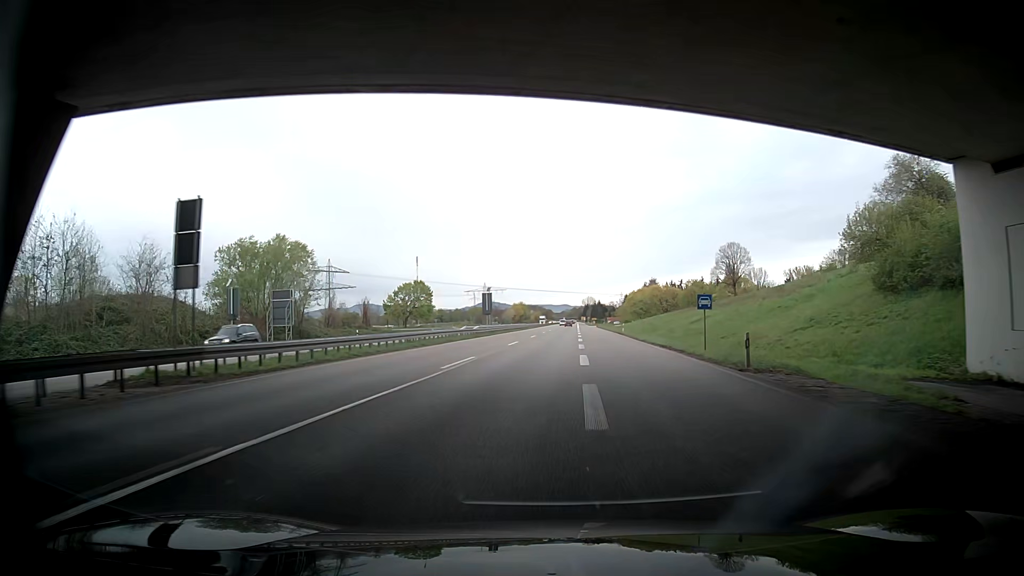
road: trunk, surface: asphalt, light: Day
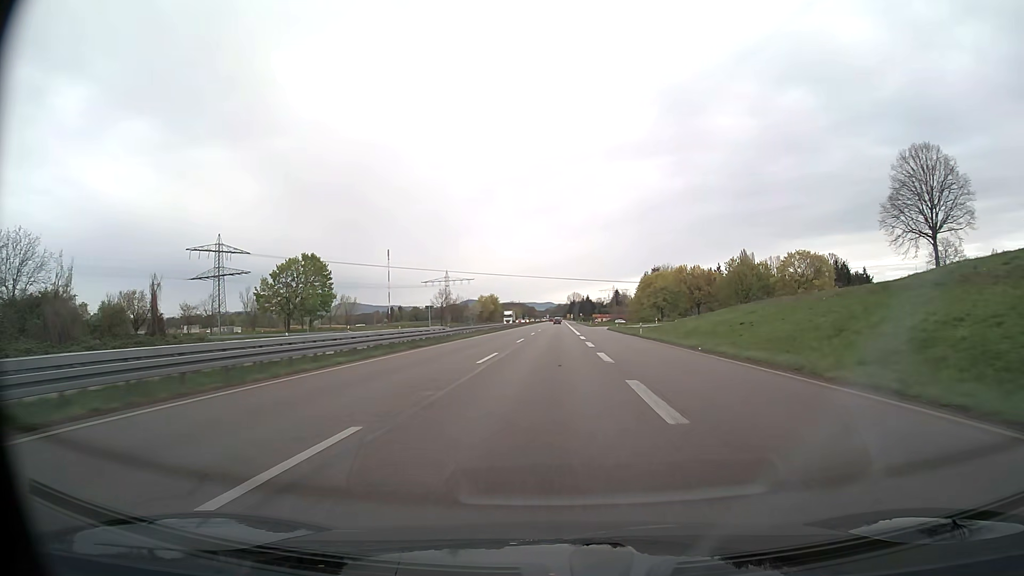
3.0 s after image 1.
(-2.4, +72.1) m; -2°
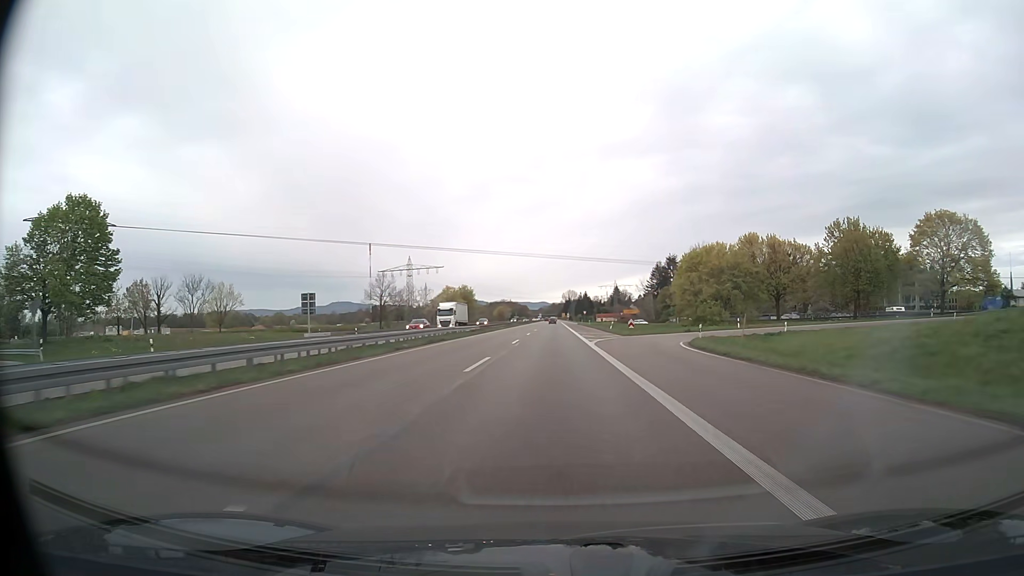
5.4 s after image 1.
(+0.3, +59.0) m; +1°
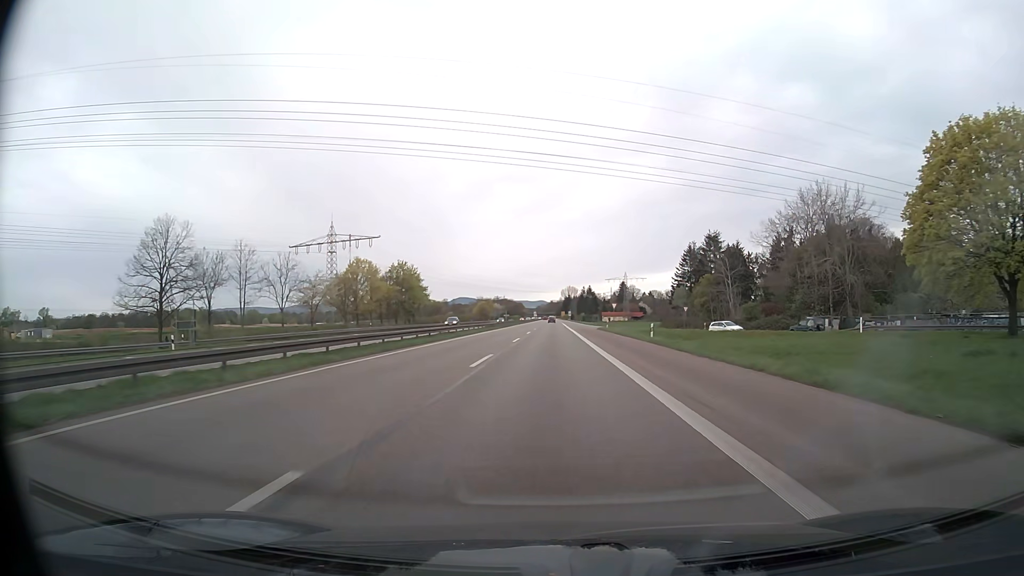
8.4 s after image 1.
(+0.1, +72.5) m; 0°
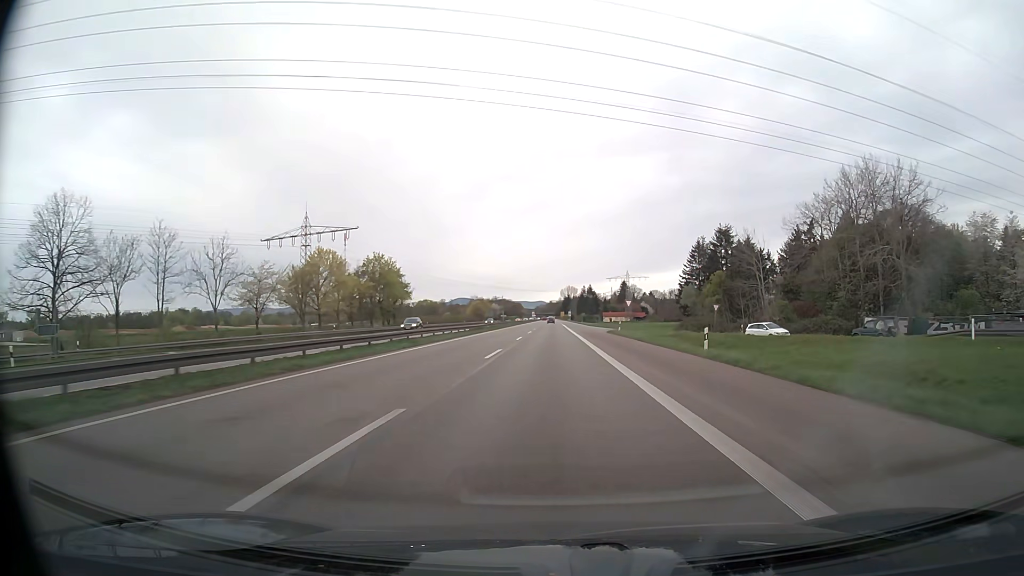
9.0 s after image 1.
(0.0, +14.3) m; 0°
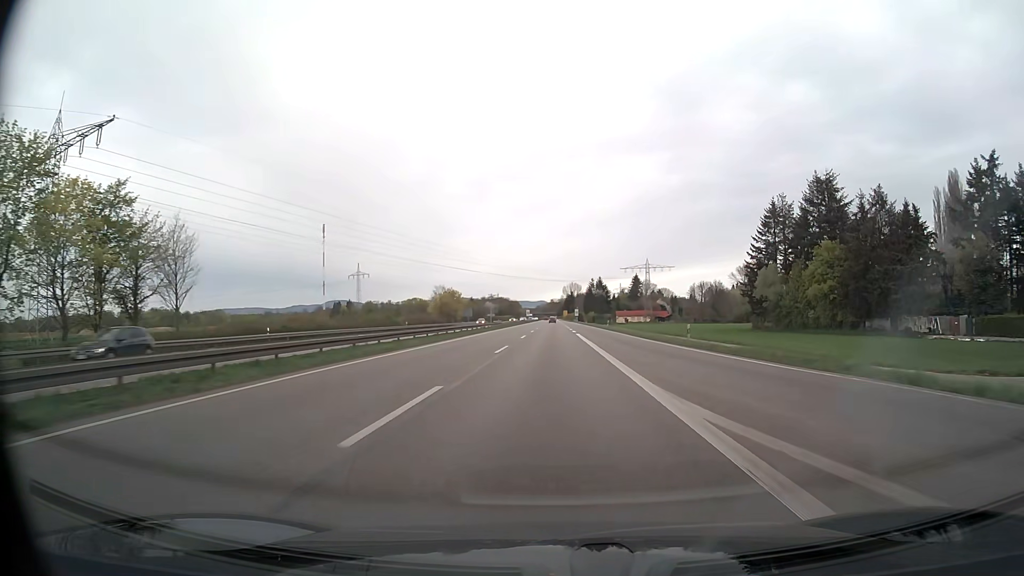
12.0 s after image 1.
(-0.1, +70.5) m; 0°
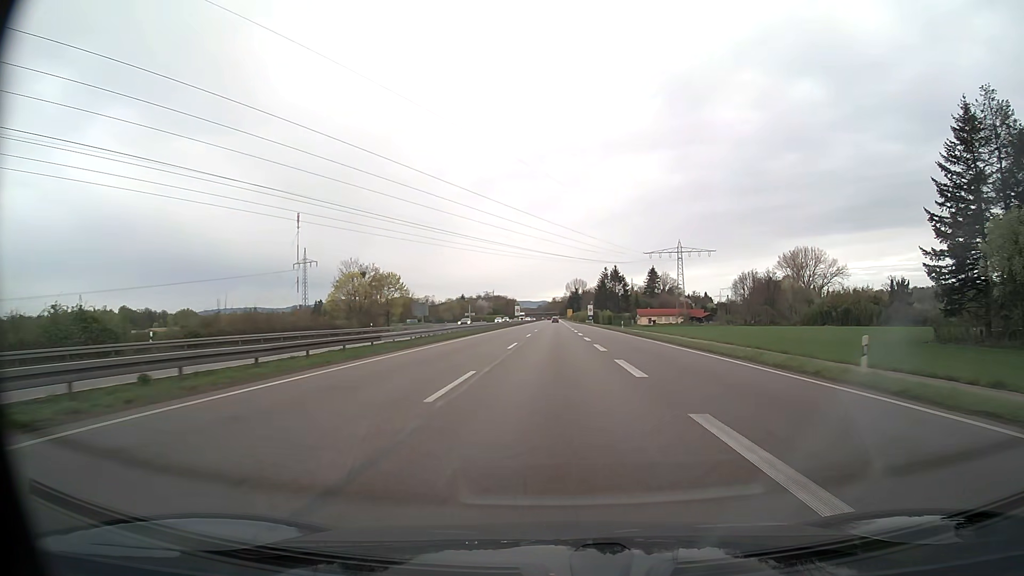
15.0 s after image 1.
(-0.2, +69.9) m; 0°
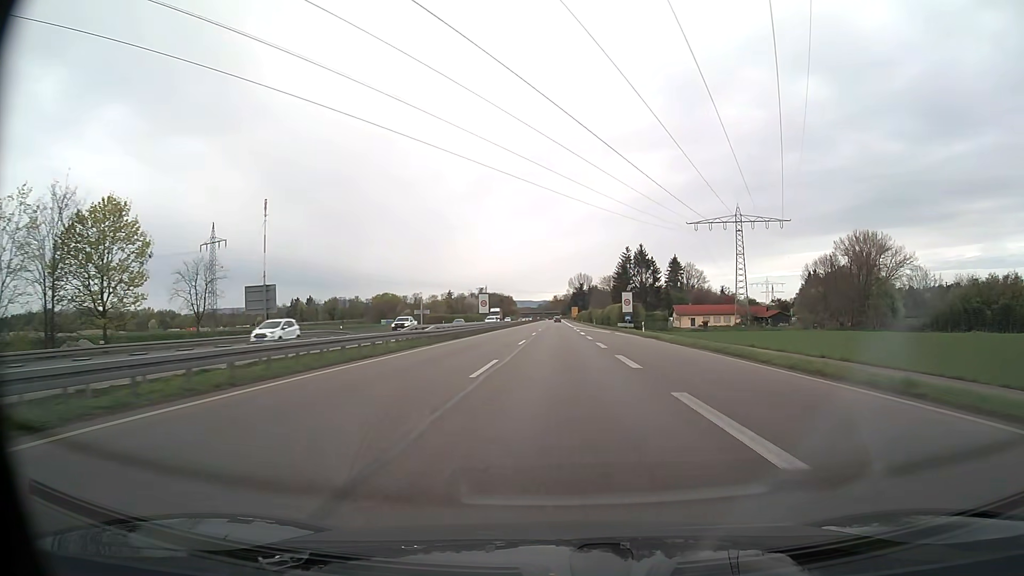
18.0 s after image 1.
(-0.1, +69.4) m; 0°
(0, +10) (0, +20) (0, +30) (0, +40) (0, +50) (0, +60) (0, +70) (0, +80) (0, +90) (+1, +100) m
